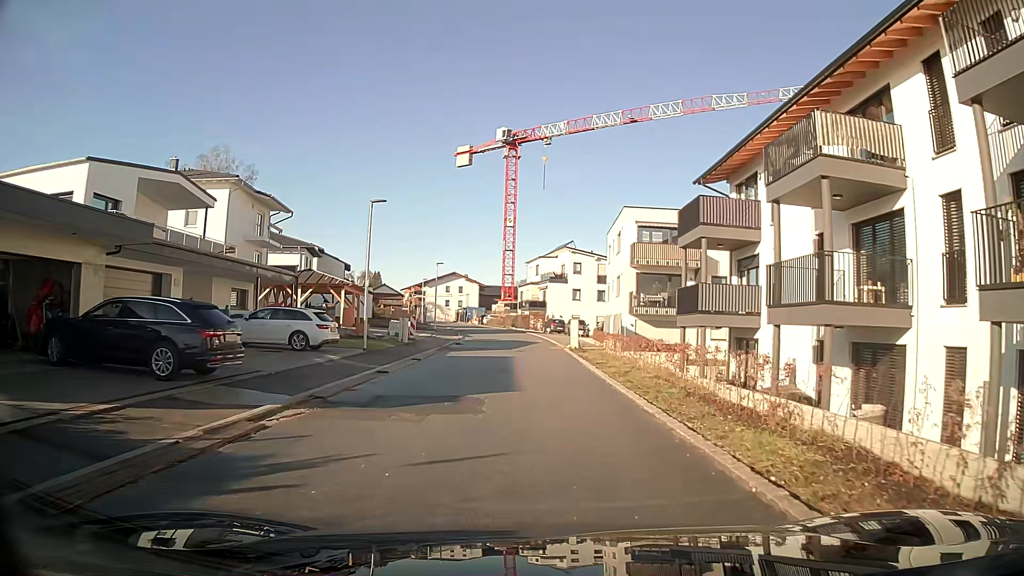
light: Day
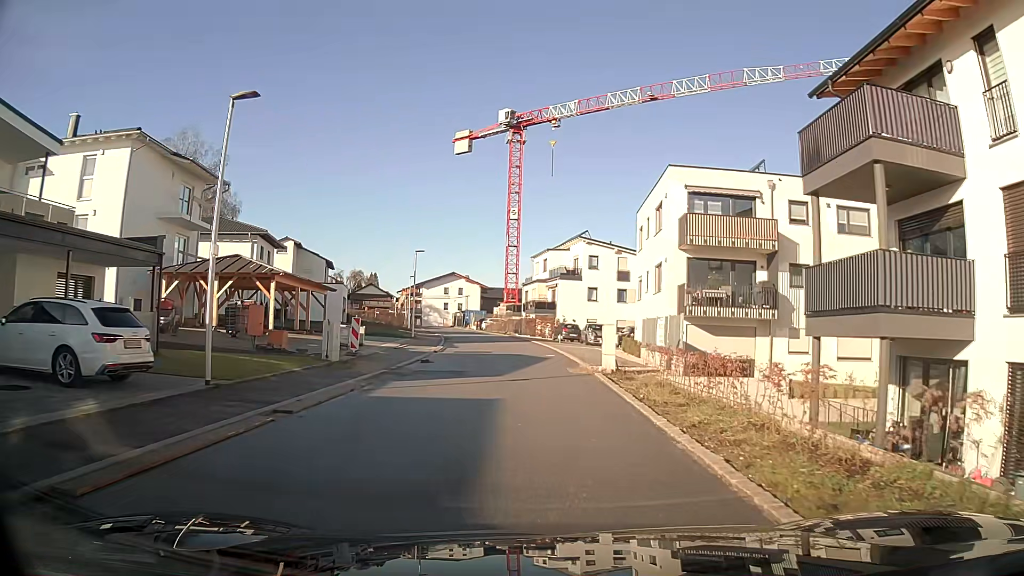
(-0.1, +12.5) m; -1°
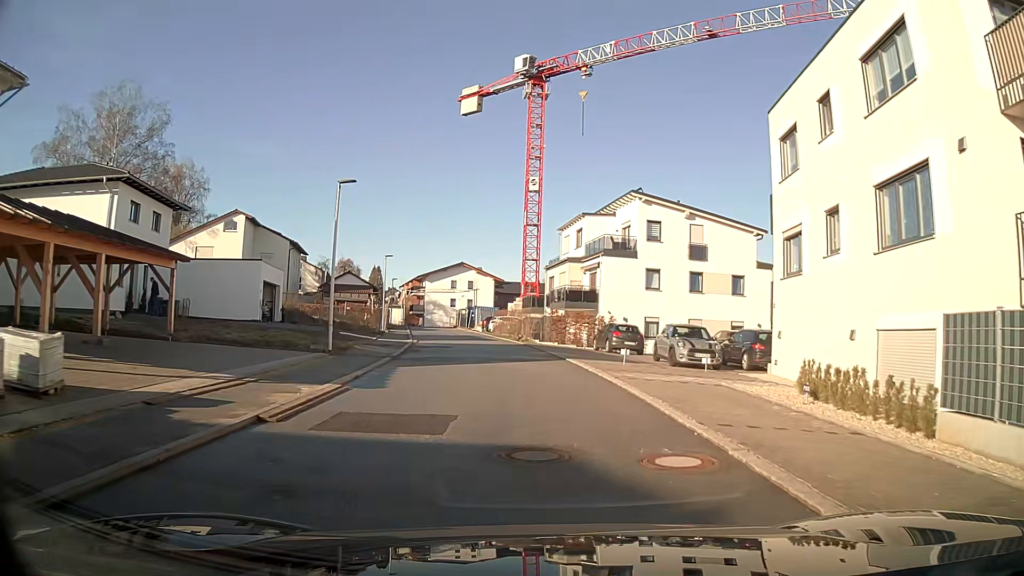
(-0.3, +20.9) m; -1°
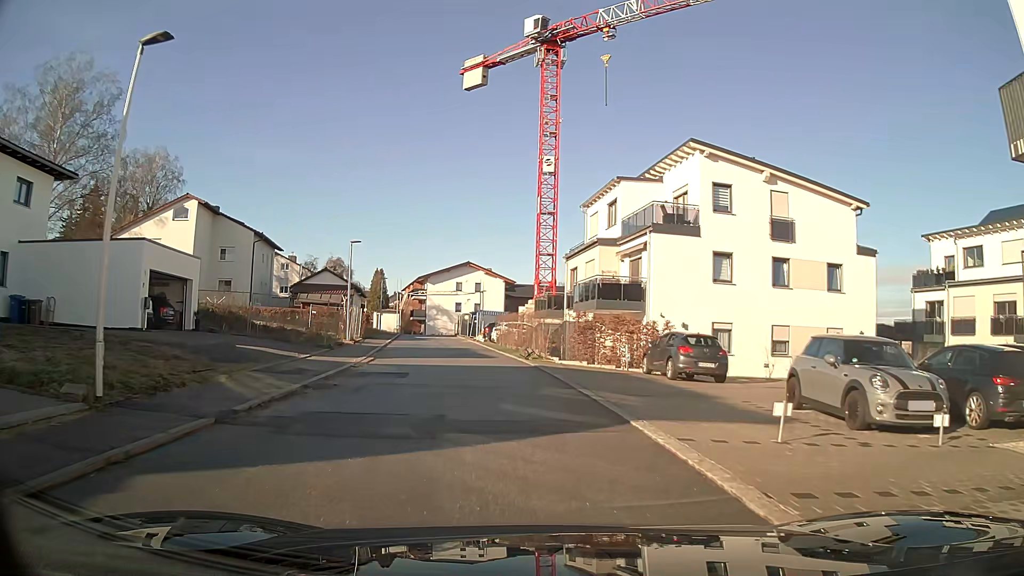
(-0.2, +12.5) m; -2°
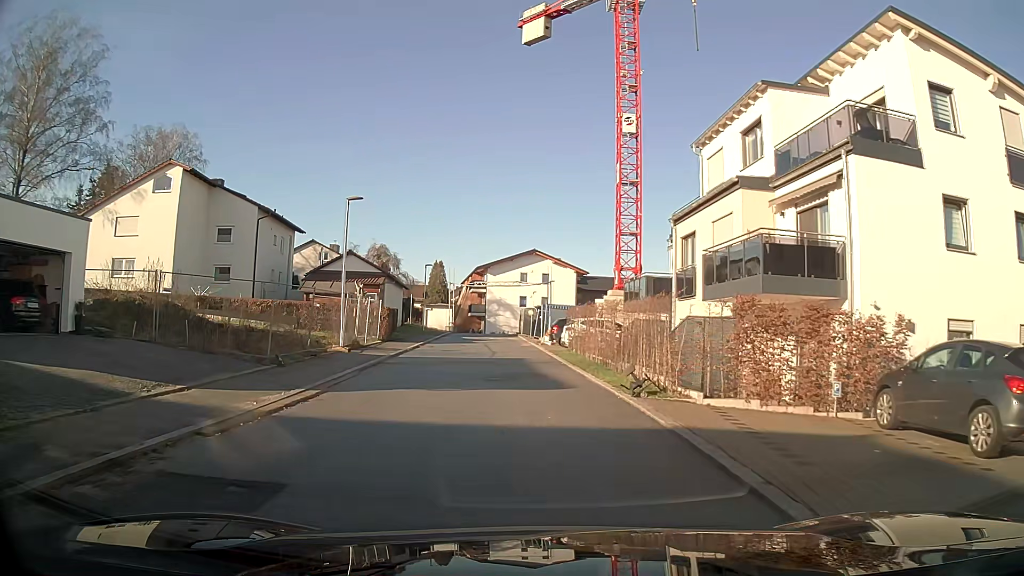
(-0.6, +12.6) m; -6°
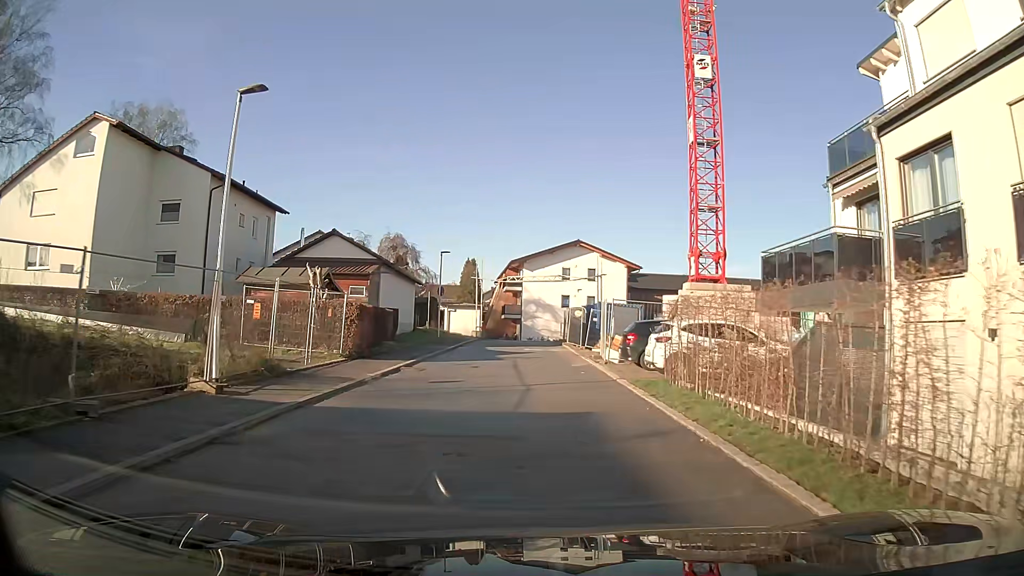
(-0.3, +12.6) m; -2°
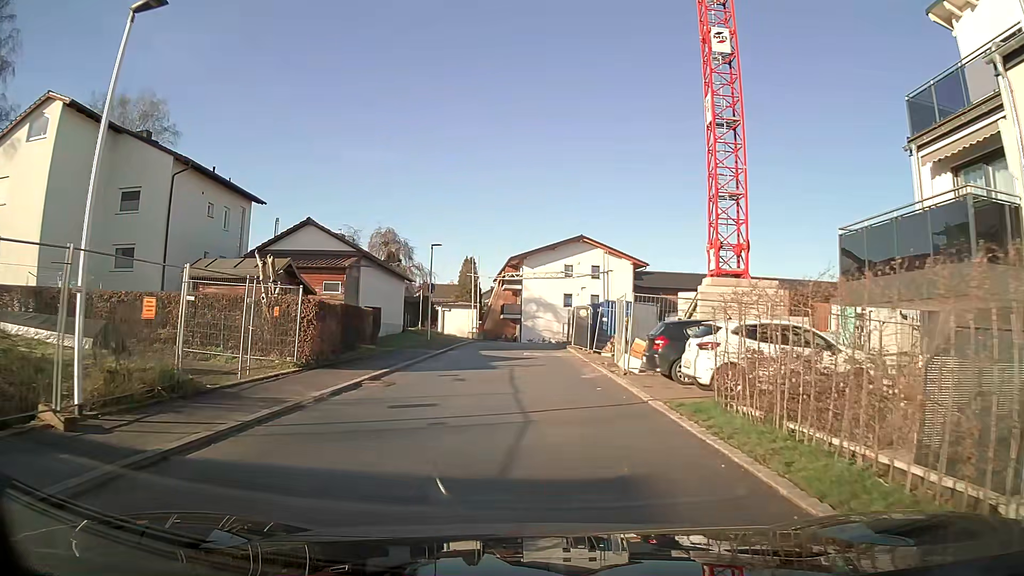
(0.0, +4.1) m; 0°
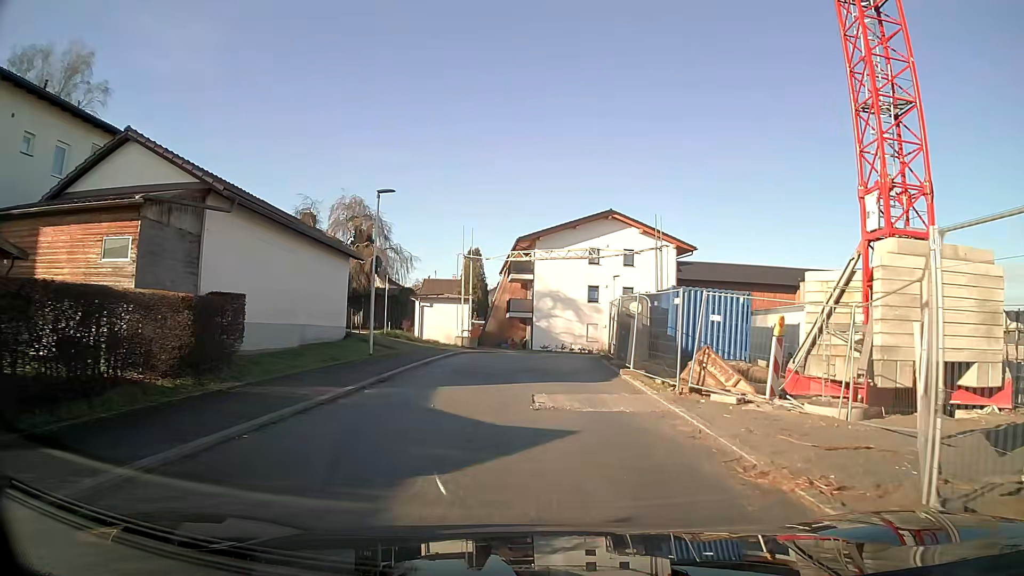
(-0.1, +15.9) m; -1°
(0, +10) (0, +20) (+2, +30) (+7, +38) (+17, +42) (+26, +42) (+36, +42) (+46, +41) (+56, +40) (+66, +40) m
